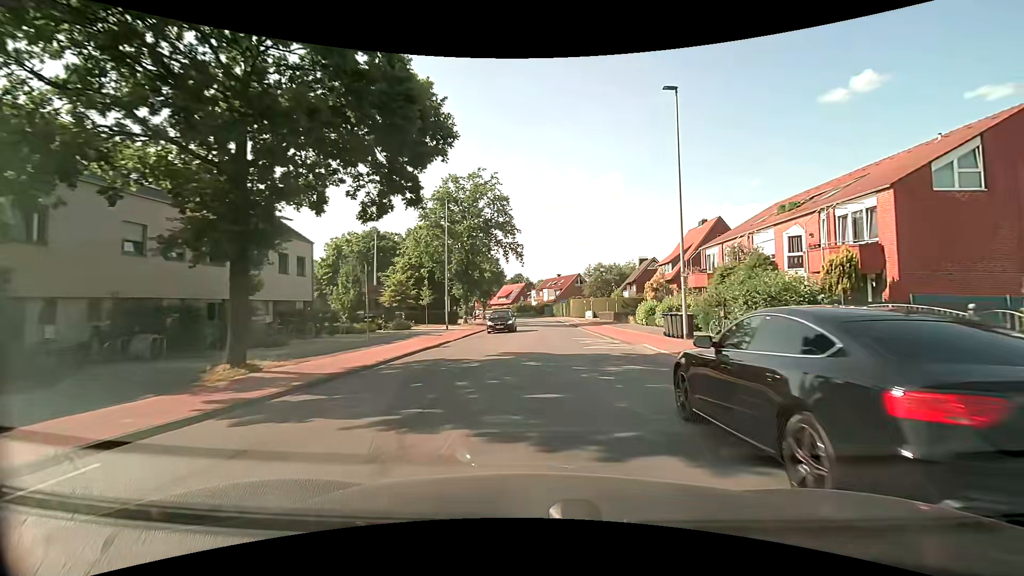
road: tertiary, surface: asphalt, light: Day
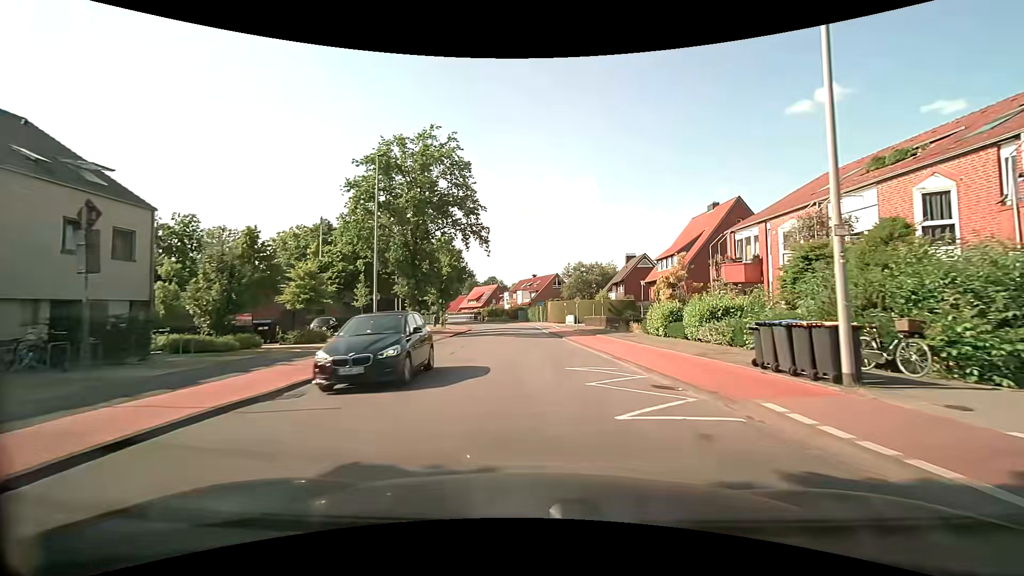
(+0.3, +11.9) m; +2°
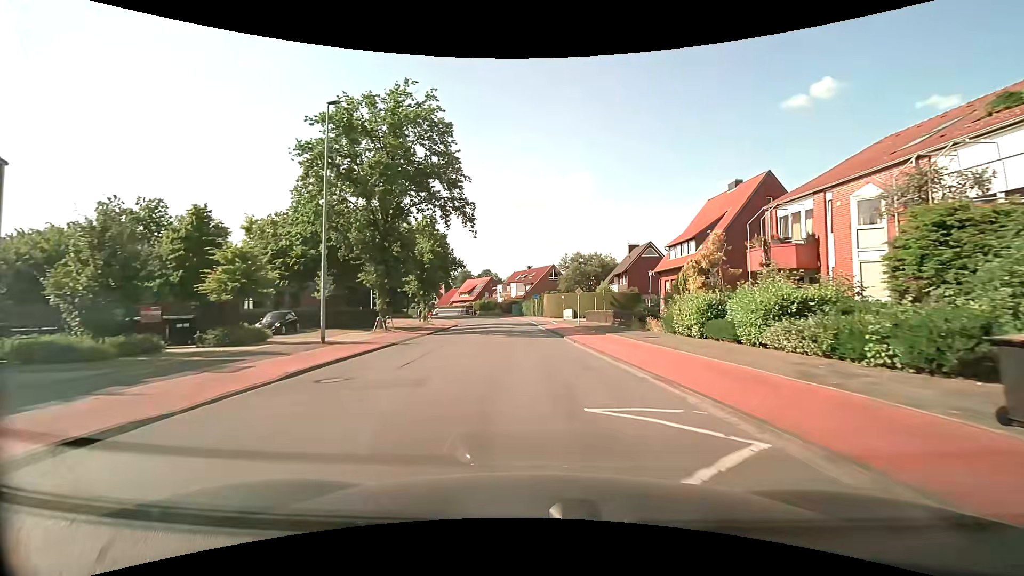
(+0.1, +6.1) m; +1°
(0, +10) (0, +20) (-1, +30) (-1, +40) (-2, +50) (-3, +60) (-5, +70) (-8, +79) (-11, +89) (-15, +98) m
